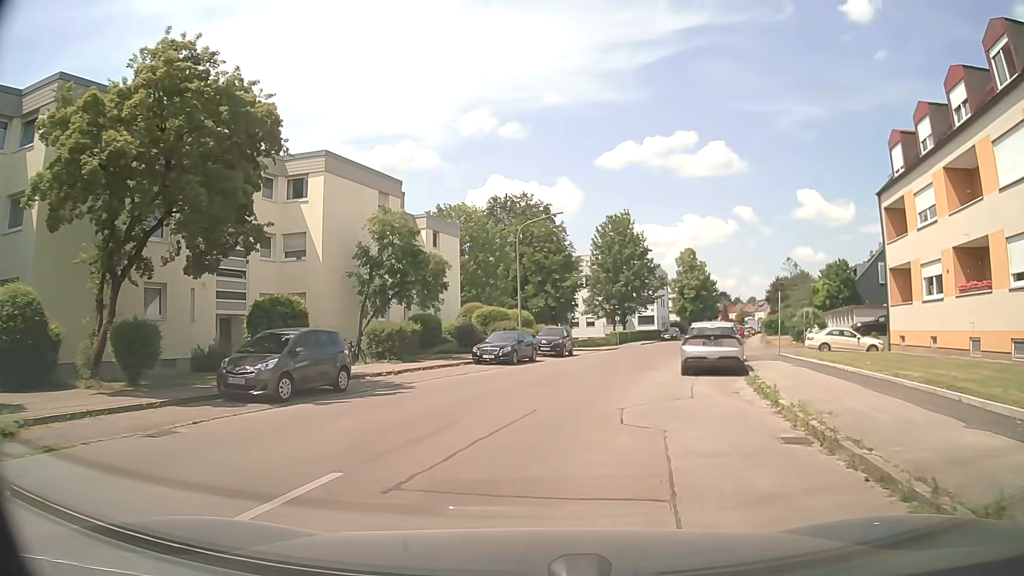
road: residential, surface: asphalt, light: Day
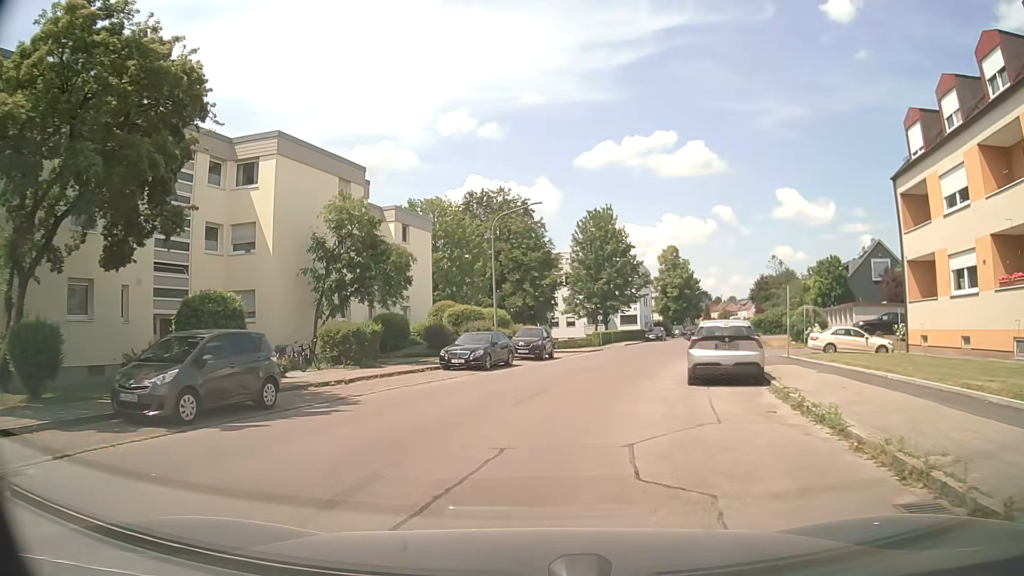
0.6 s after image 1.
(+0.1, +3.5) m; +2°
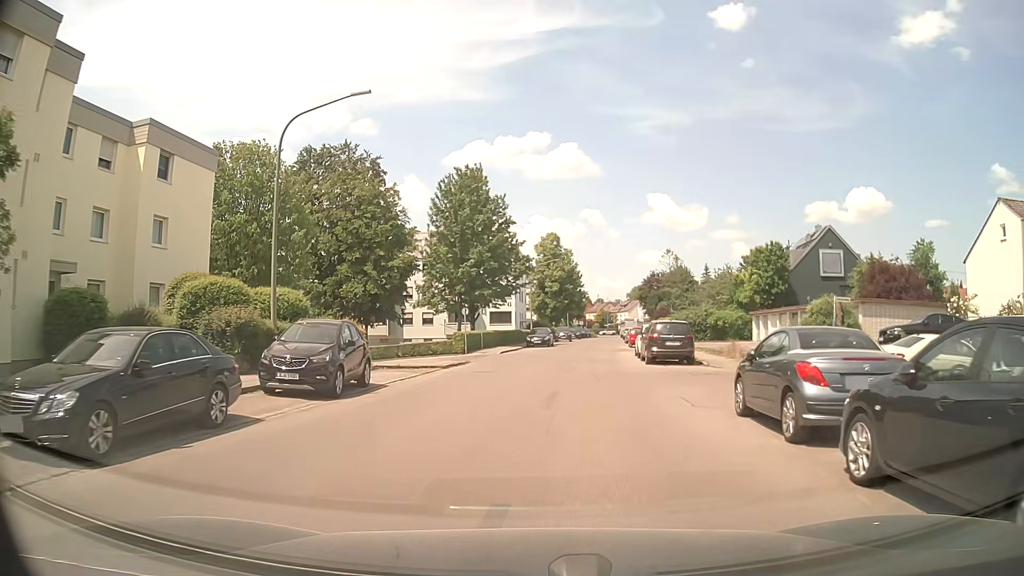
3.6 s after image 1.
(+1.5, +18.7) m; +12°
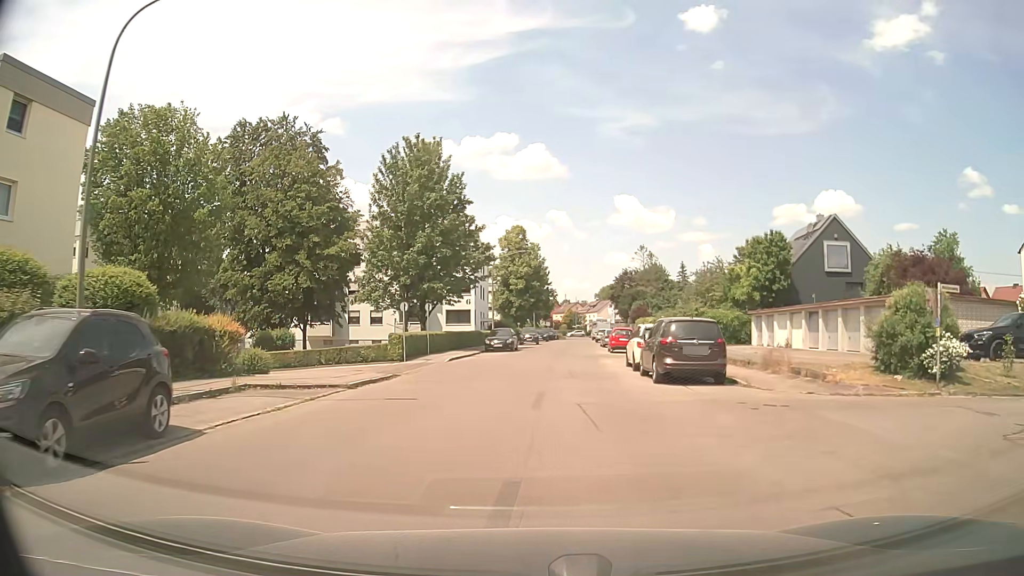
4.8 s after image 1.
(+0.3, +8.6) m; +3°
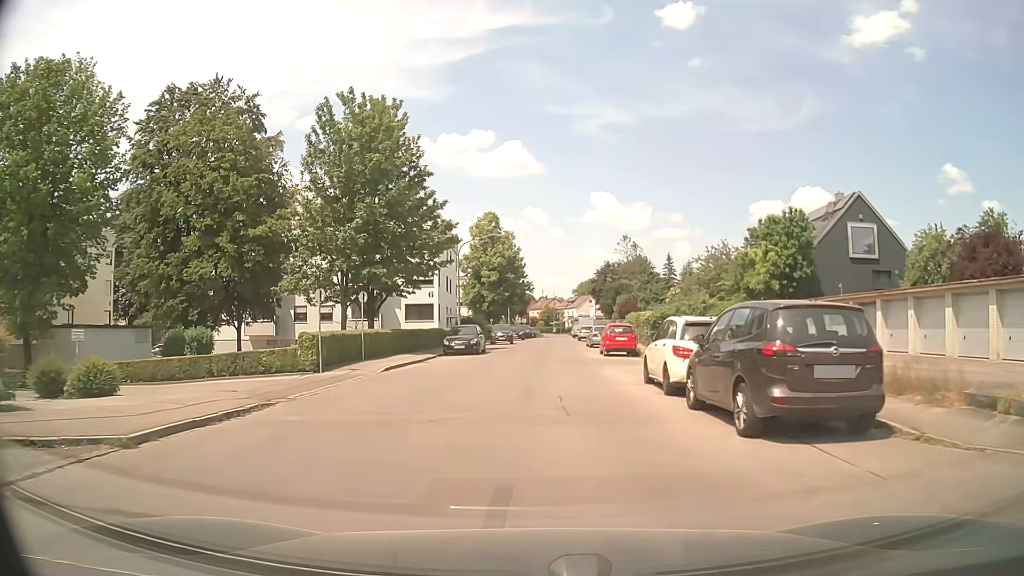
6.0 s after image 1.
(+0.1, +8.9) m; +1°
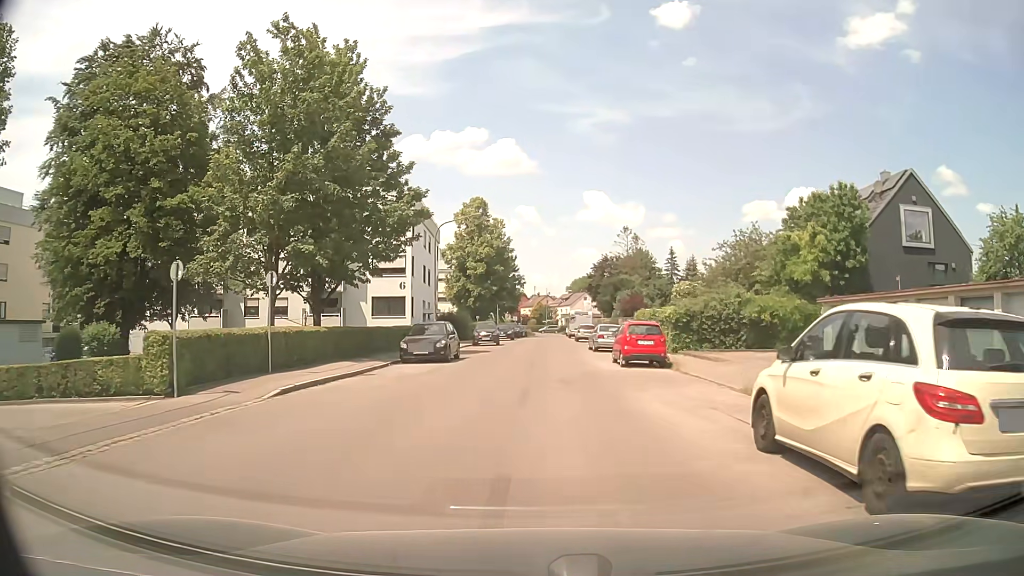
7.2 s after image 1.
(+0.1, +8.7) m; +1°
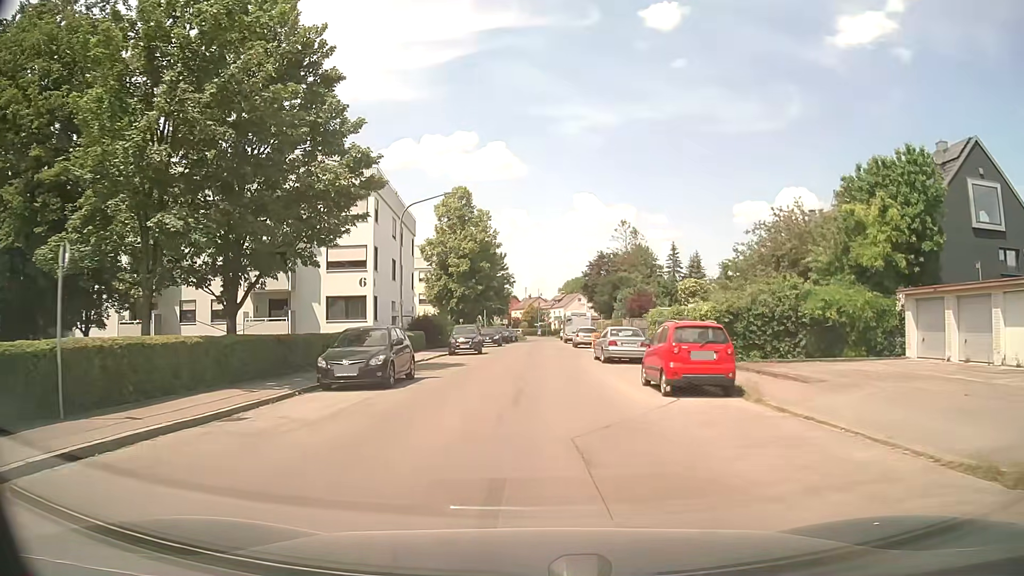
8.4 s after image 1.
(+0.1, +8.5) m; +1°
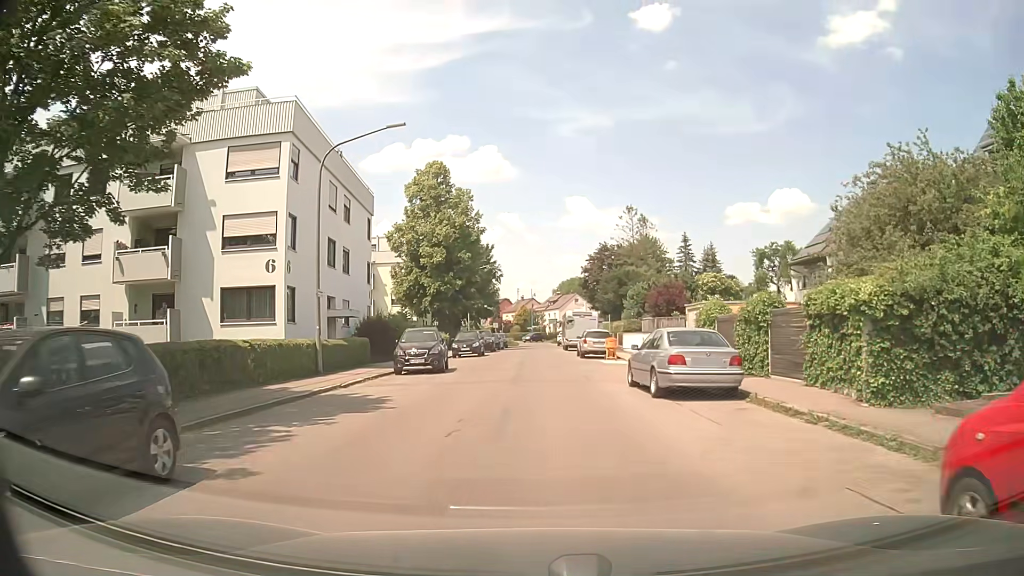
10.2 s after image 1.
(+0.1, +12.6) m; 0°
(0, +10) (0, +20) (0, +30) (0, +40) (0, +50) (+2, +60) (+2, +70) (+1, +80) (+2, +90) (+1, +100) m
